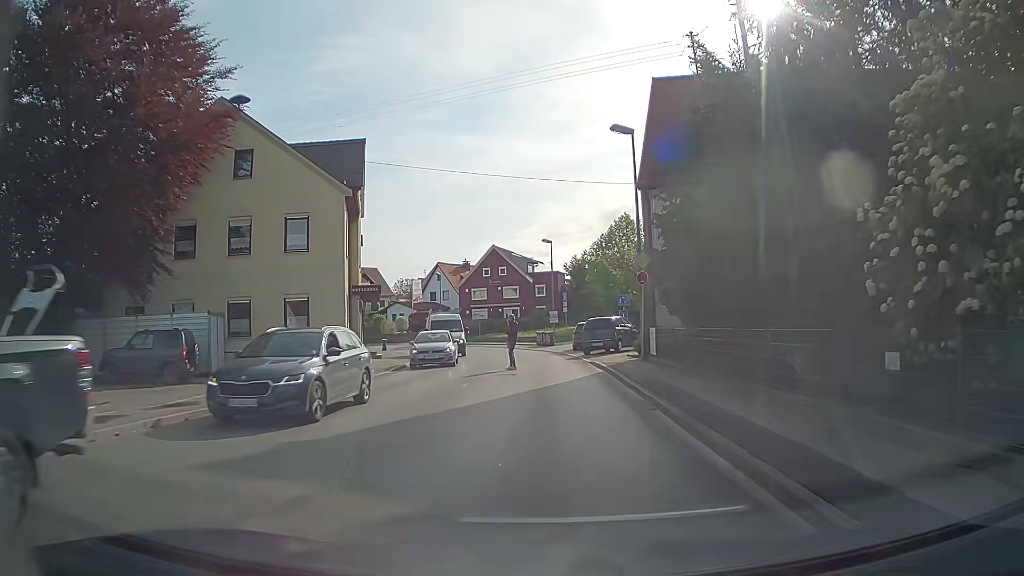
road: secondary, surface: asphalt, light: Day
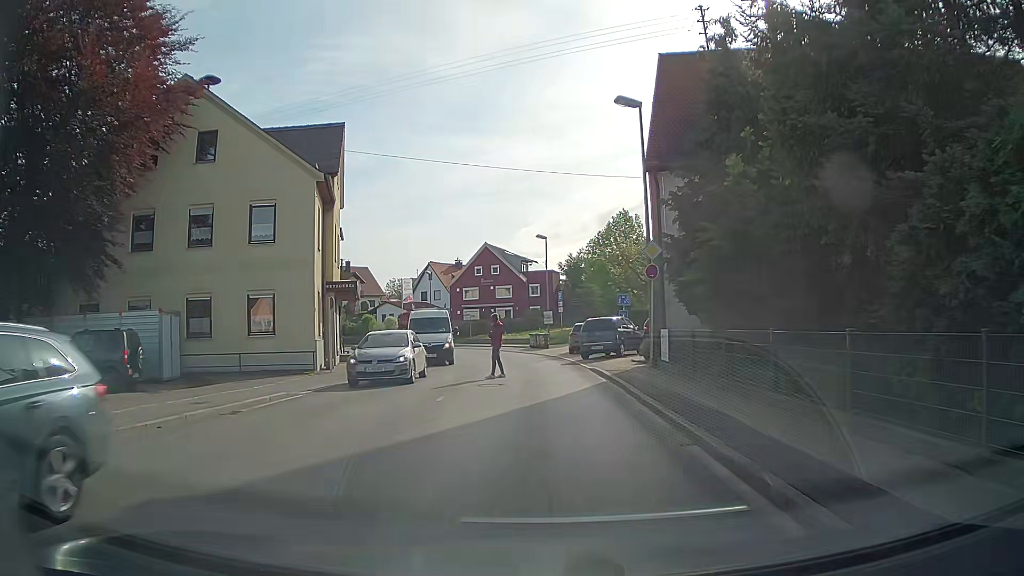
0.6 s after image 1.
(0.0, +2.9) m; +1°
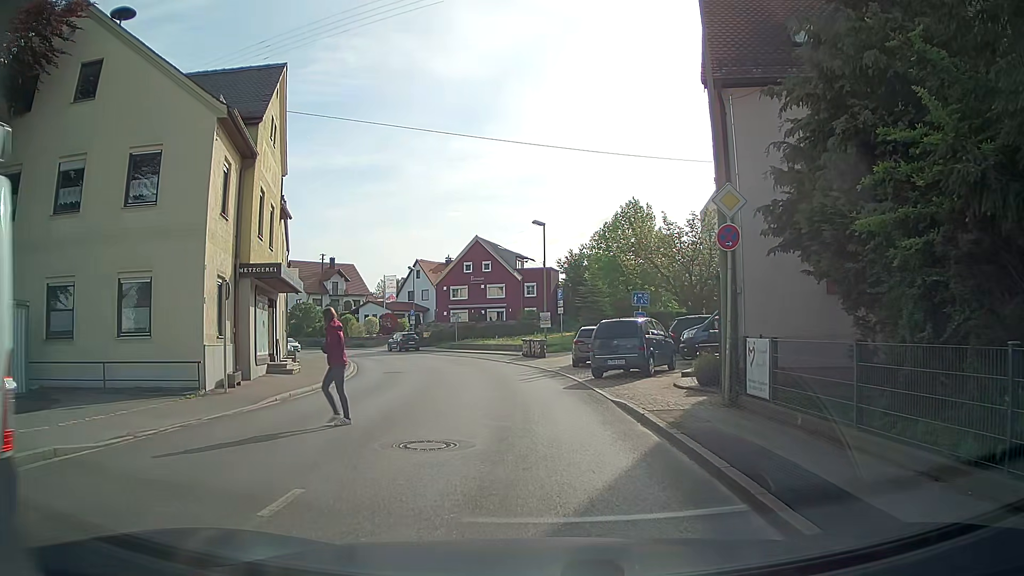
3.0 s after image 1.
(0.0, +7.9) m; 0°
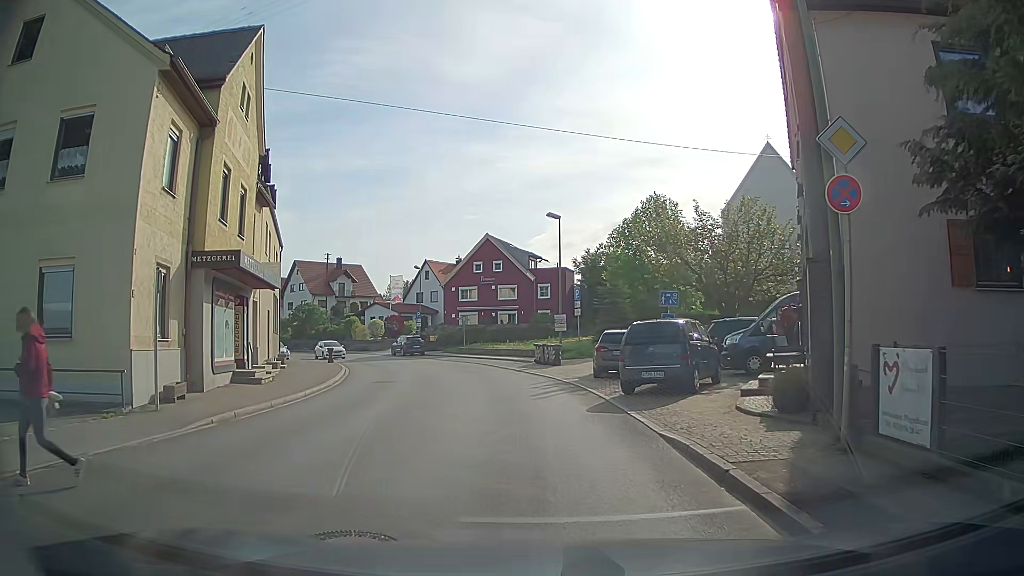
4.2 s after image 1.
(-0.1, +4.0) m; -2°
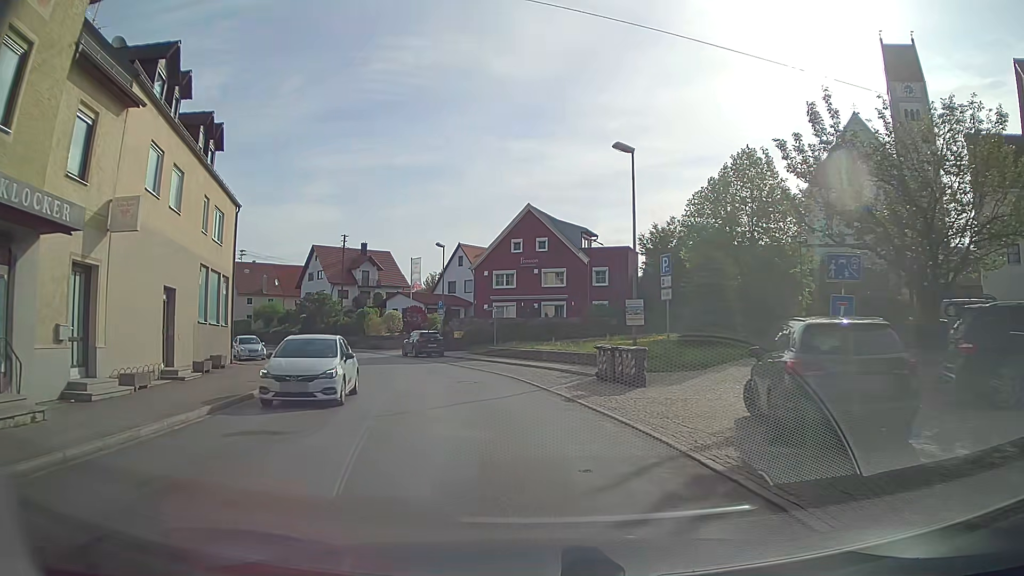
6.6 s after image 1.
(-0.3, +13.7) m; -5°
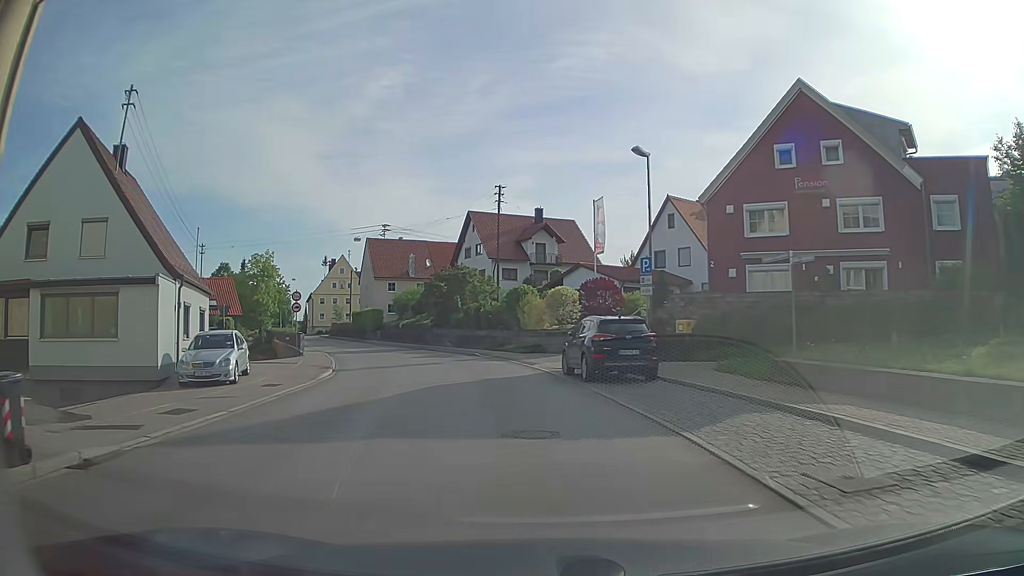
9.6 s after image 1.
(-2.7, +24.9) m; -15°
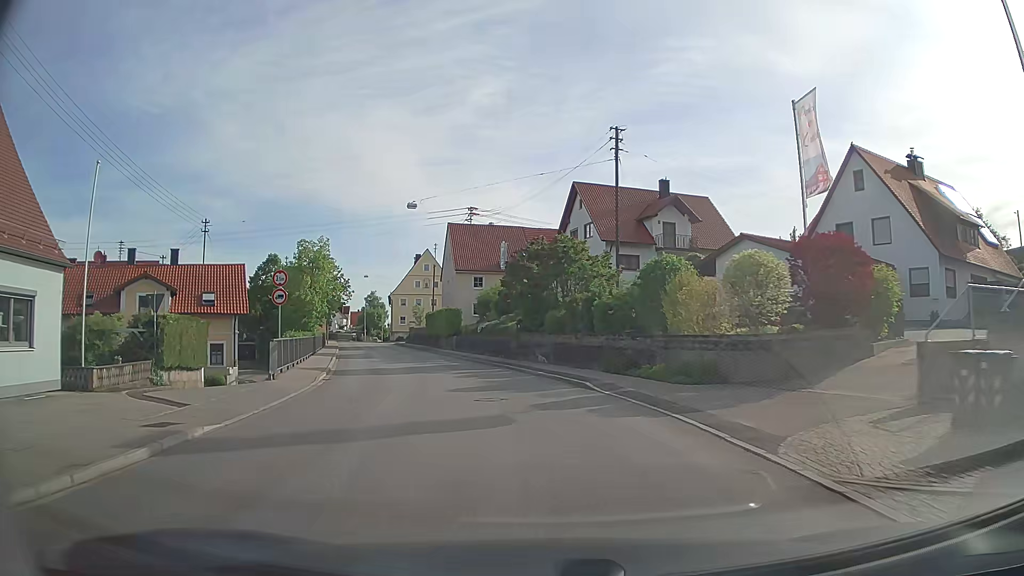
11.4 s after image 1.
(-1.6, +17.3) m; -9°
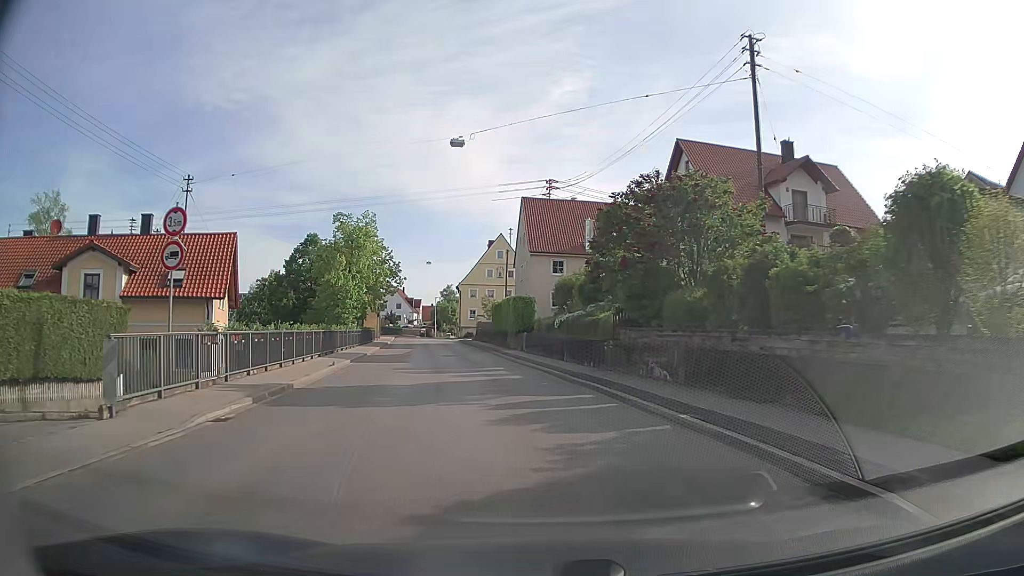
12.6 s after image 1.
(-0.8, +12.4) m; -7°
(0, +10) (-2, +20) (-3, +30) (-5, +40) (-7, +50) (-8, +59) (-10, +69) (-12, +79) (-14, +89) (-16, +99) m
